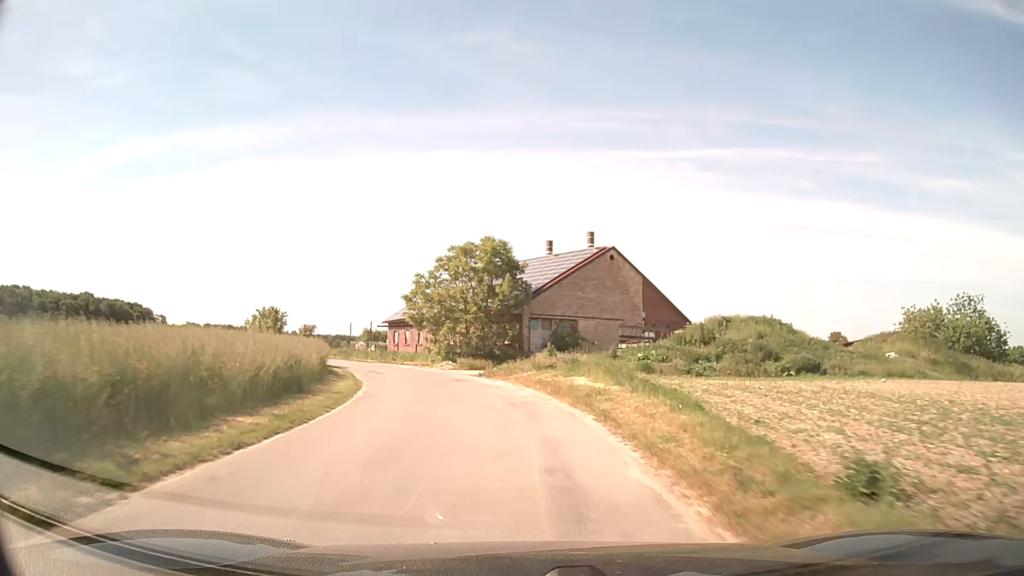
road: unclassified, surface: asphalt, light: Day
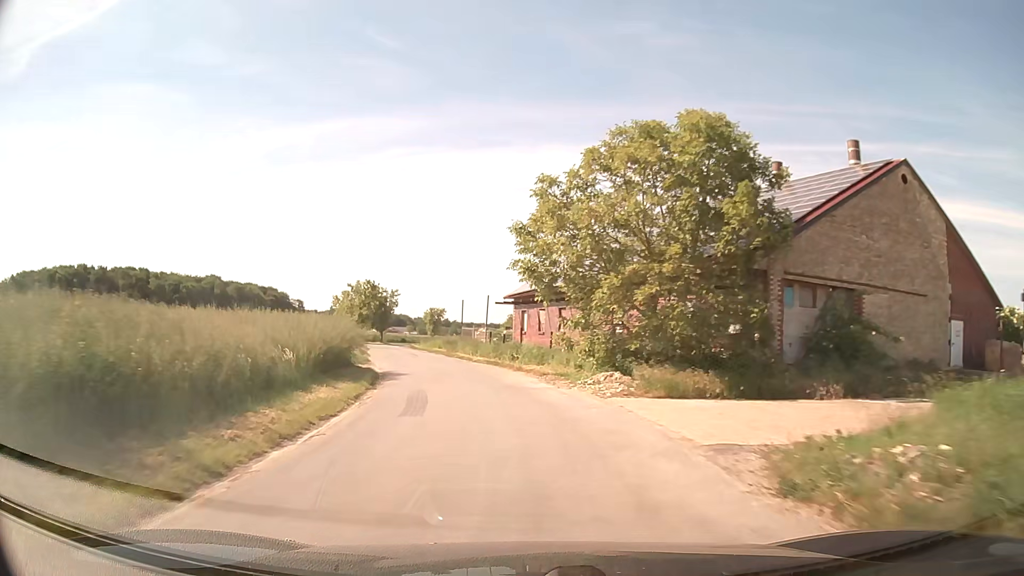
(-2.5, +24.0) m; -13°
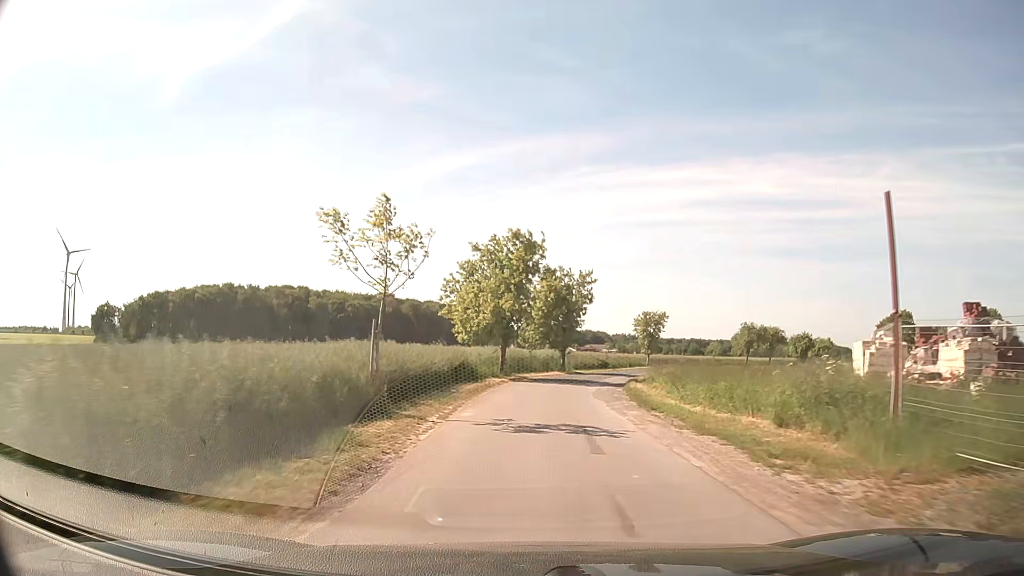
(-7.1, +39.9) m; -17°
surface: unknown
(0, +10) (0, +20) (+1, +30) (+3, +40) (+6, +49) (+9, +59) (+13, +68) (+17, +77) (+21, +86) (+27, +95) m
